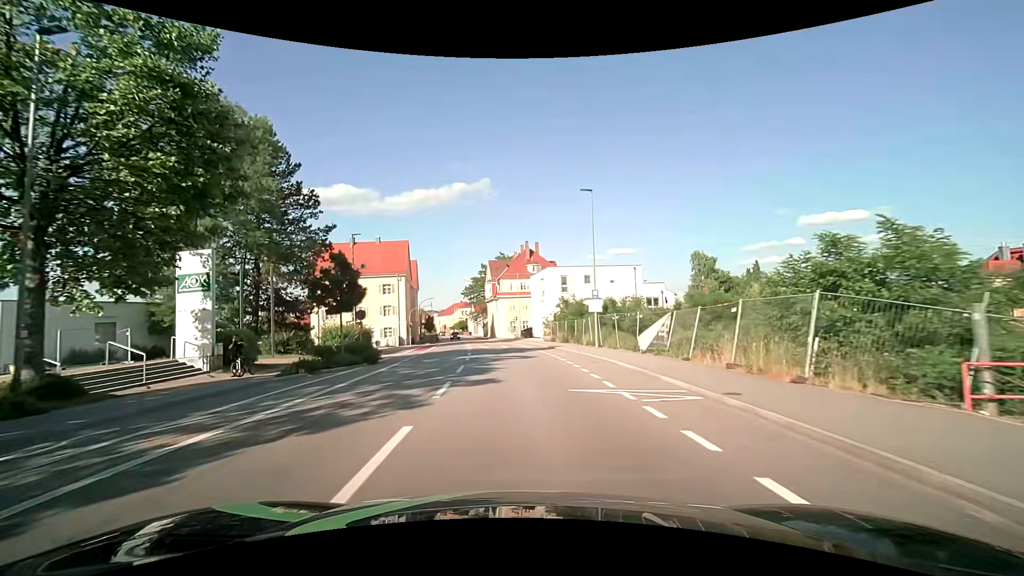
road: tertiary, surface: asphalt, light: Day
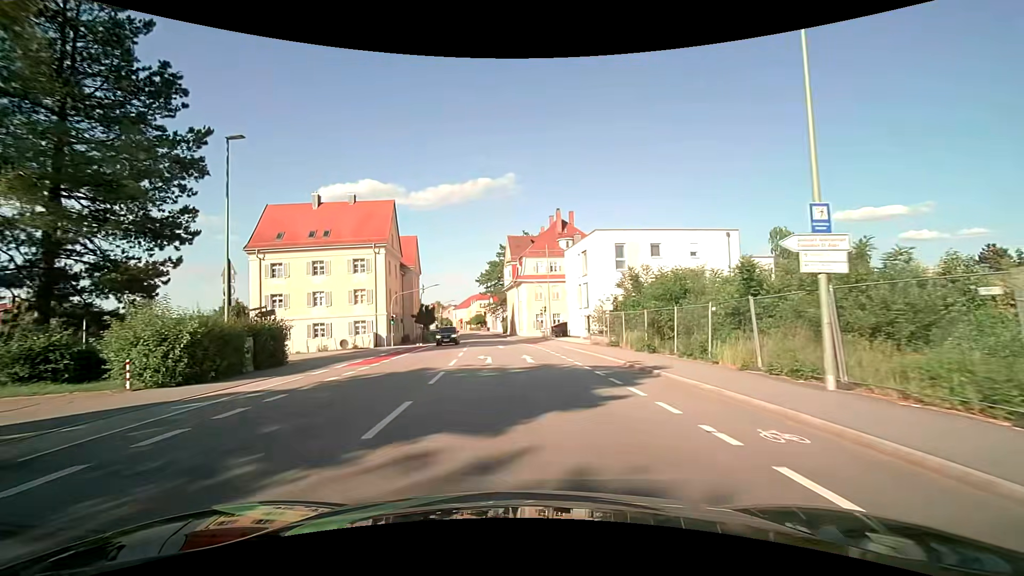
(-0.7, +21.7) m; -3°
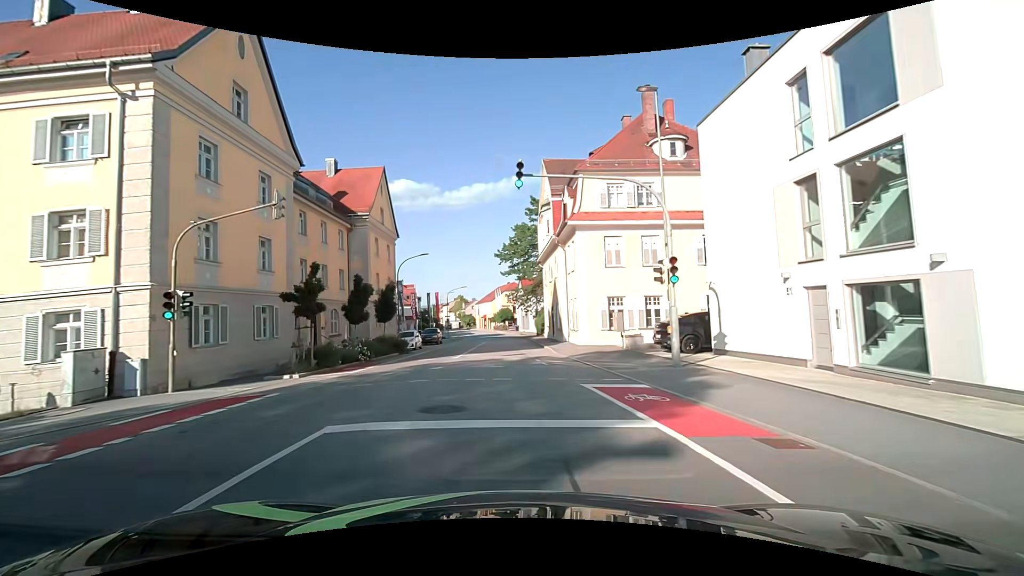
(-0.8, +34.0) m; -4°
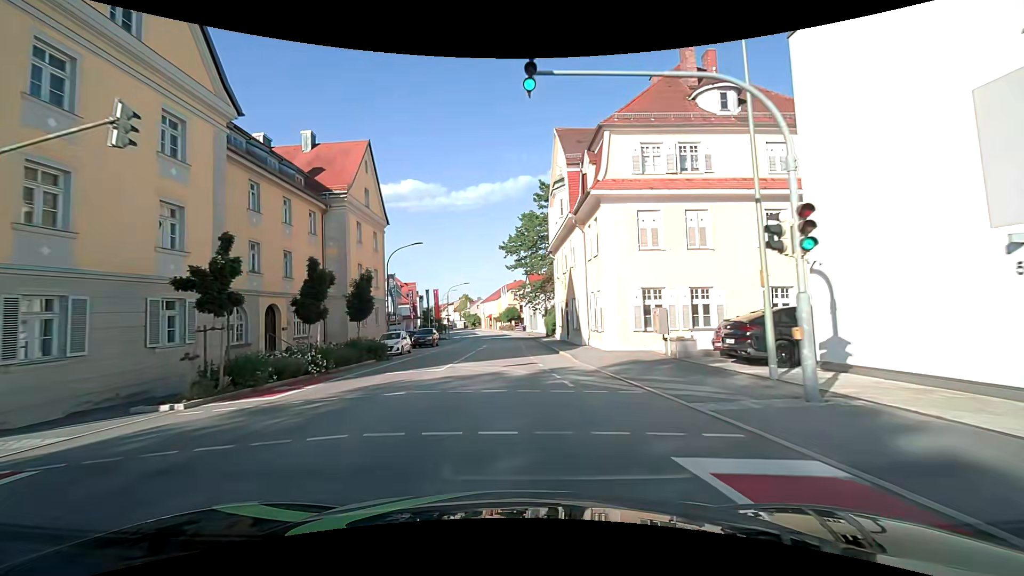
(-0.1, +6.5) m; -1°
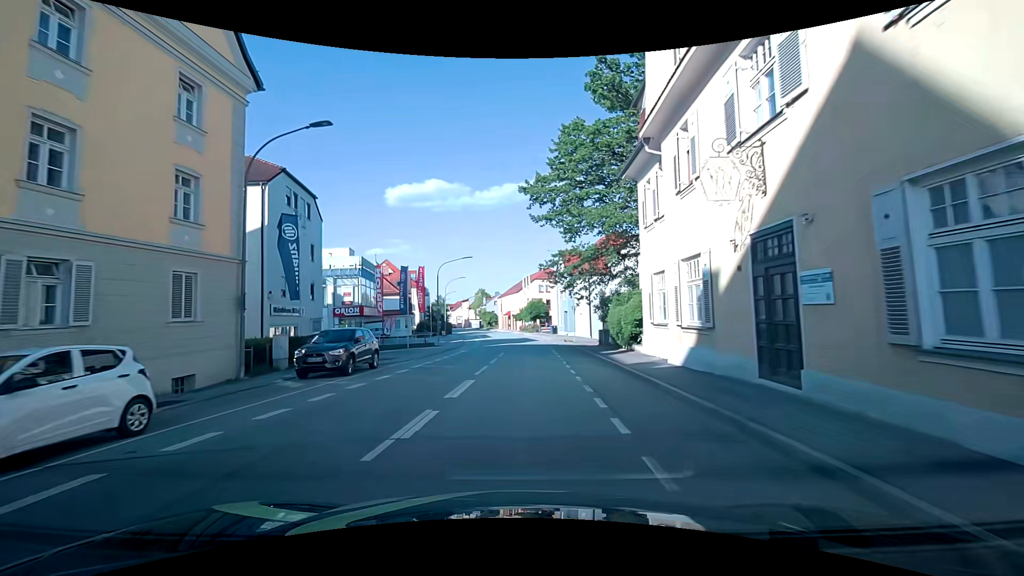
(-0.6, +25.2) m; -3°
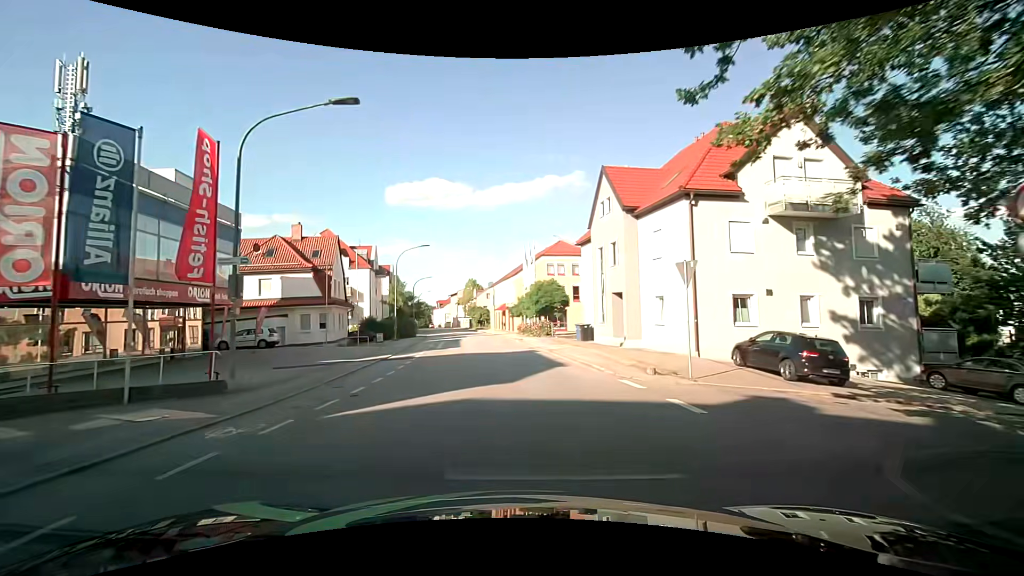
(+0.6, +30.2) m; +1°
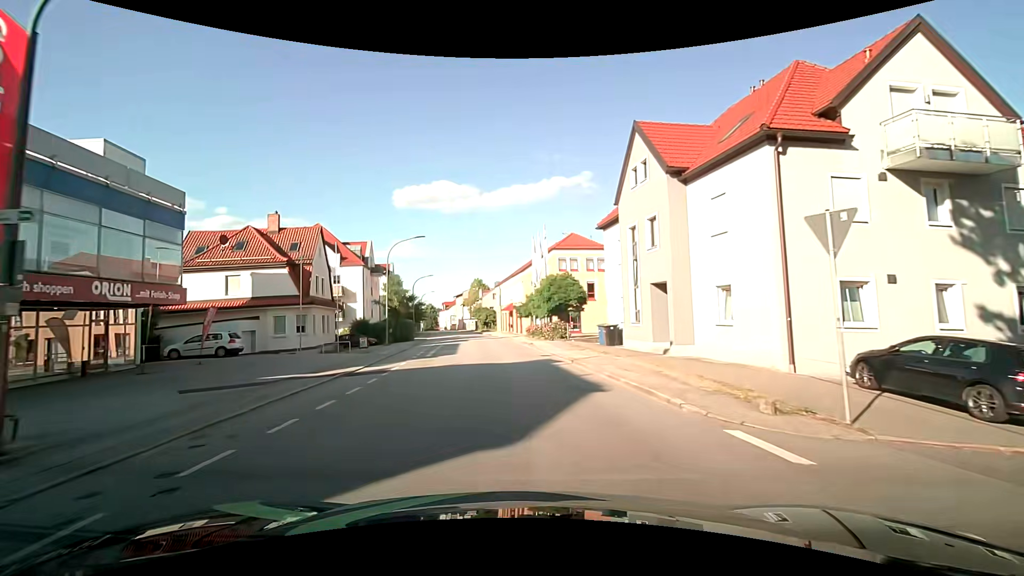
(-0.1, +6.0) m; 0°
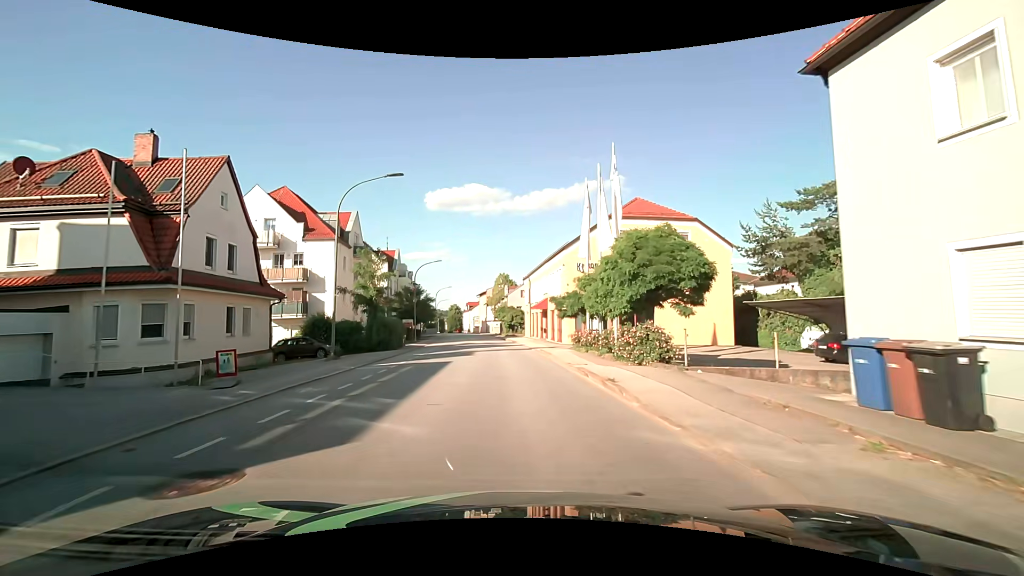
(-0.9, +17.8) m; -5°
(0, +10) (-1, +20) (-1, +30) (-2, +40) (-3, +50) (-4, +60) (-5, +70) (-6, +80) (-7, +90) (-9, +100) m
